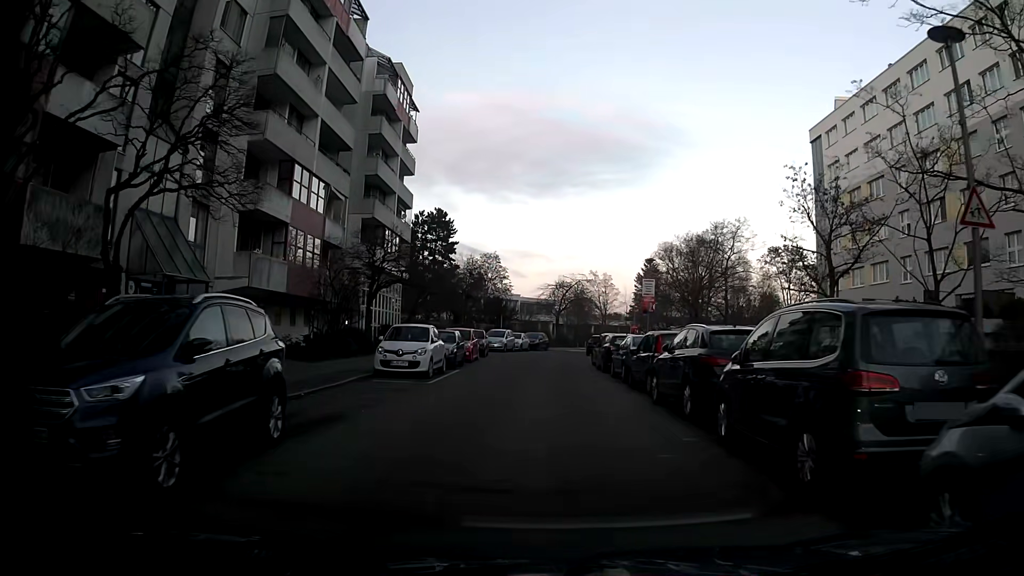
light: Day
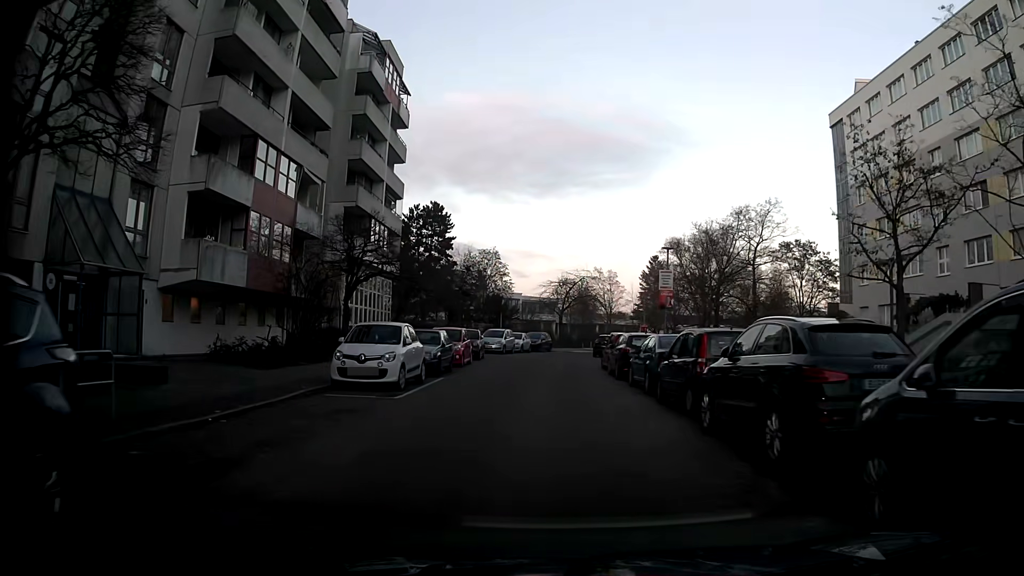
(0.0, +4.3) m; 0°
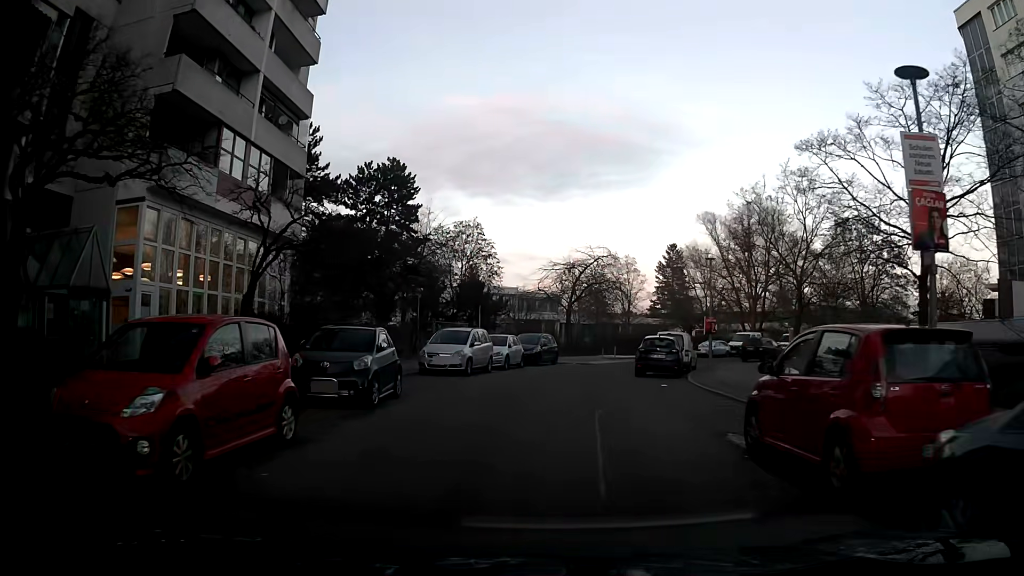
(+0.2, +20.7) m; +2°
